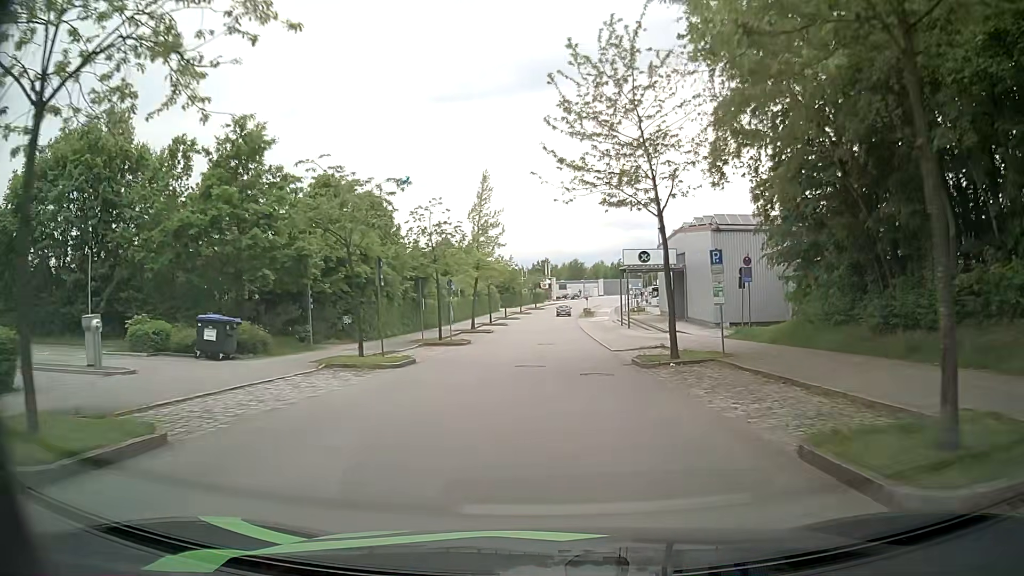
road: residential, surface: asphalt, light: Day
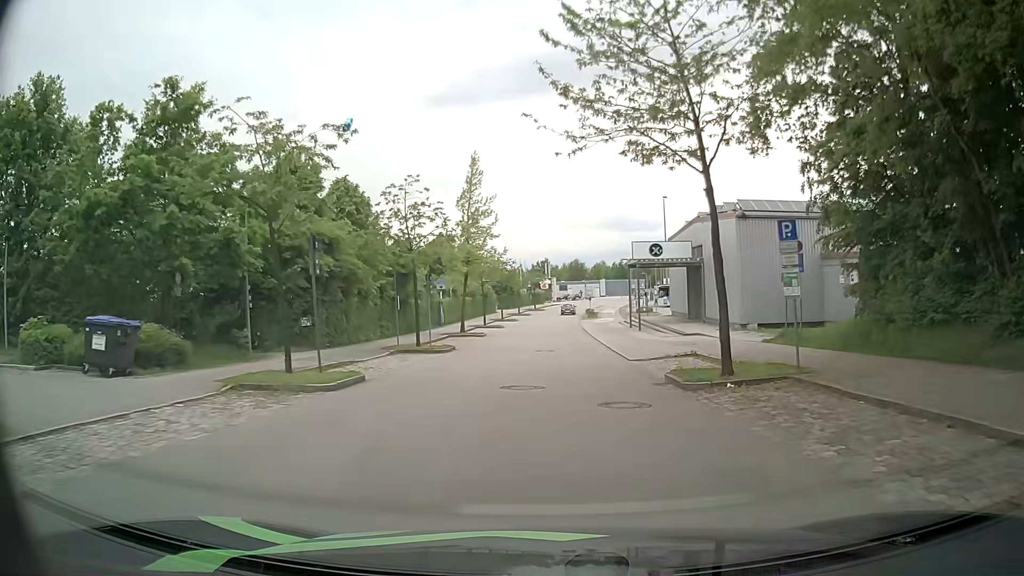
(0.0, +5.8) m; 0°
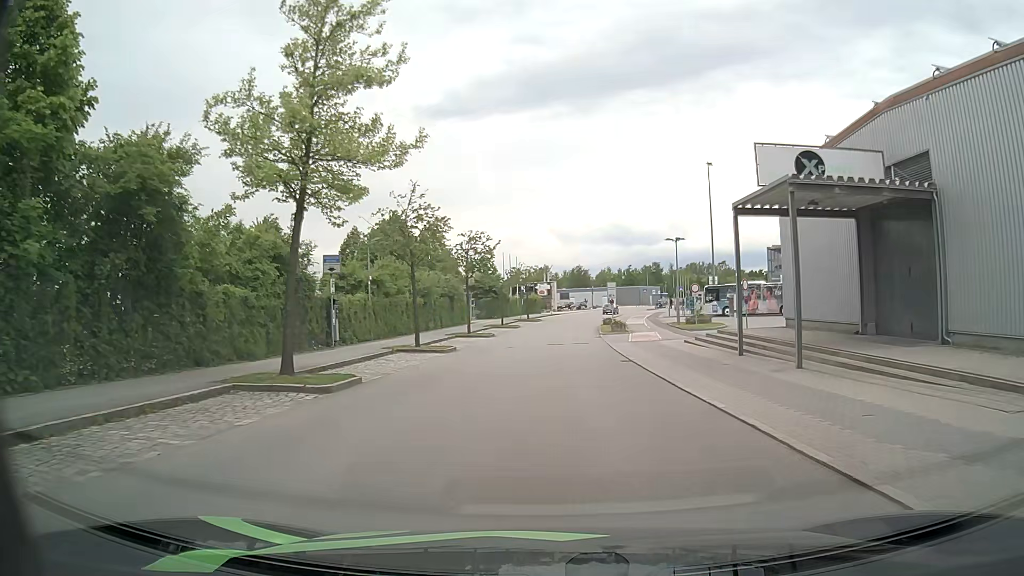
(-0.2, +28.4) m; 0°
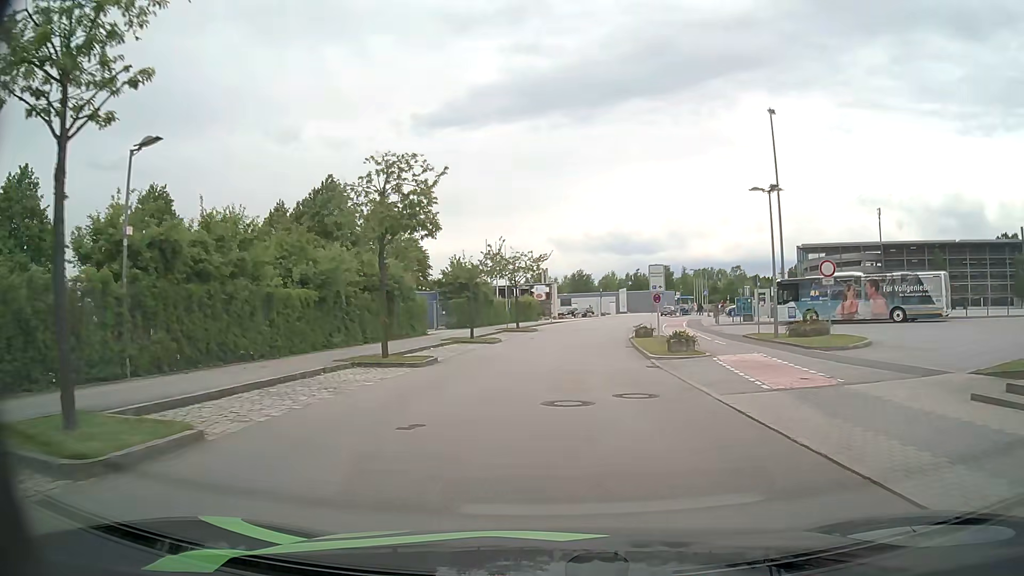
(0.0, +21.3) m; 0°
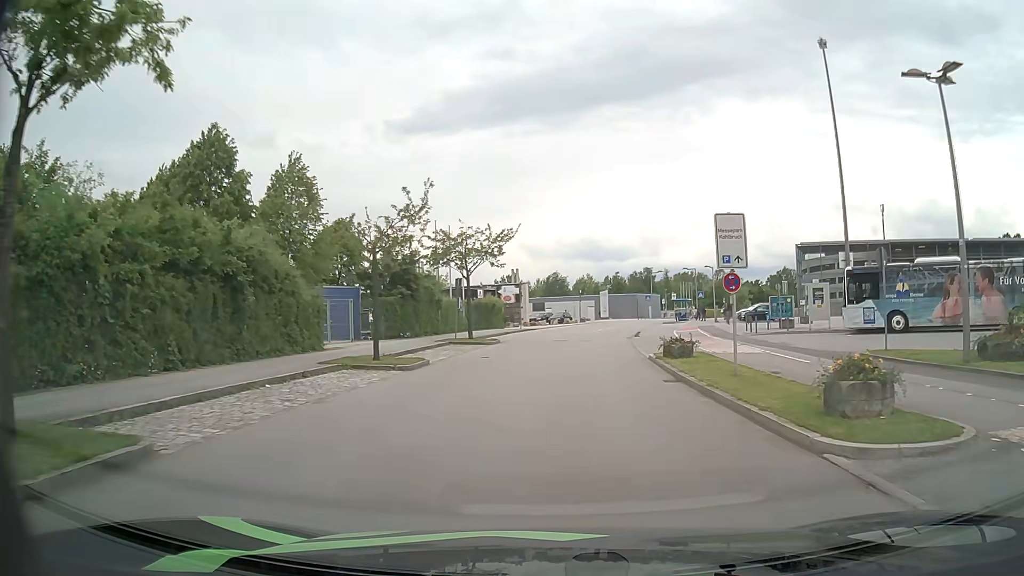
(+0.3, +15.0) m; +3°
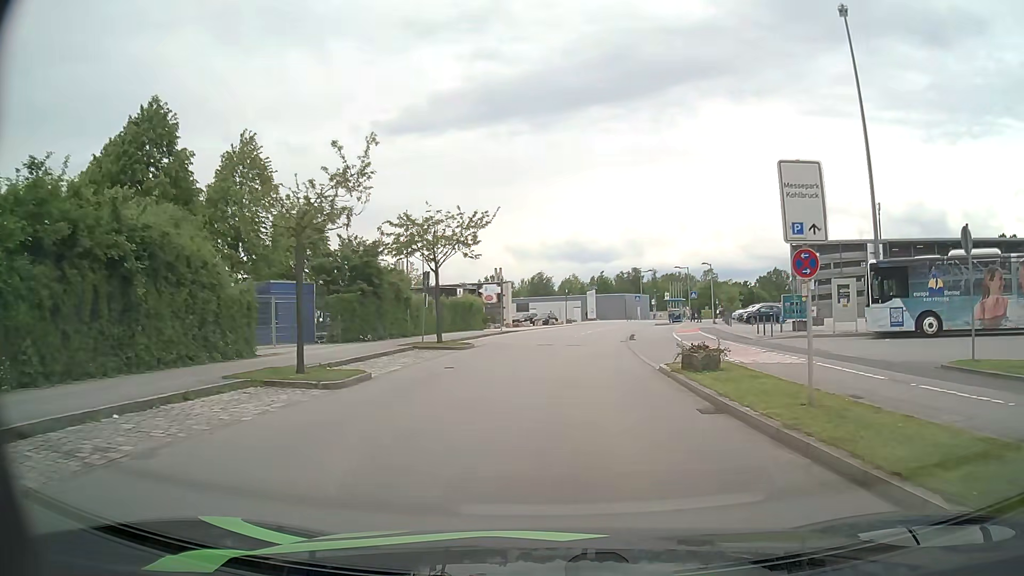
(0.0, +5.0) m; +1°
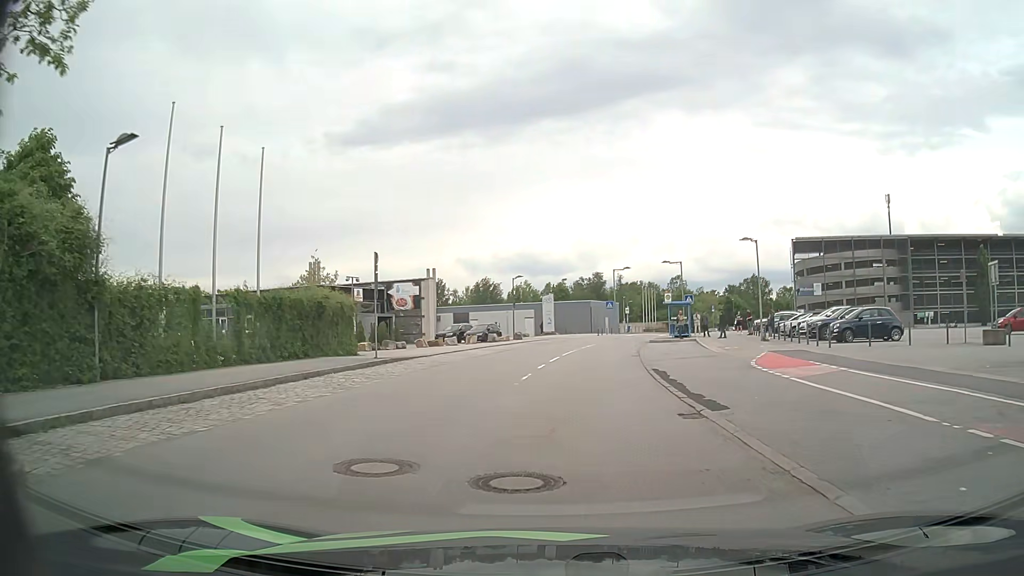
(+0.8, +24.3) m; +4°
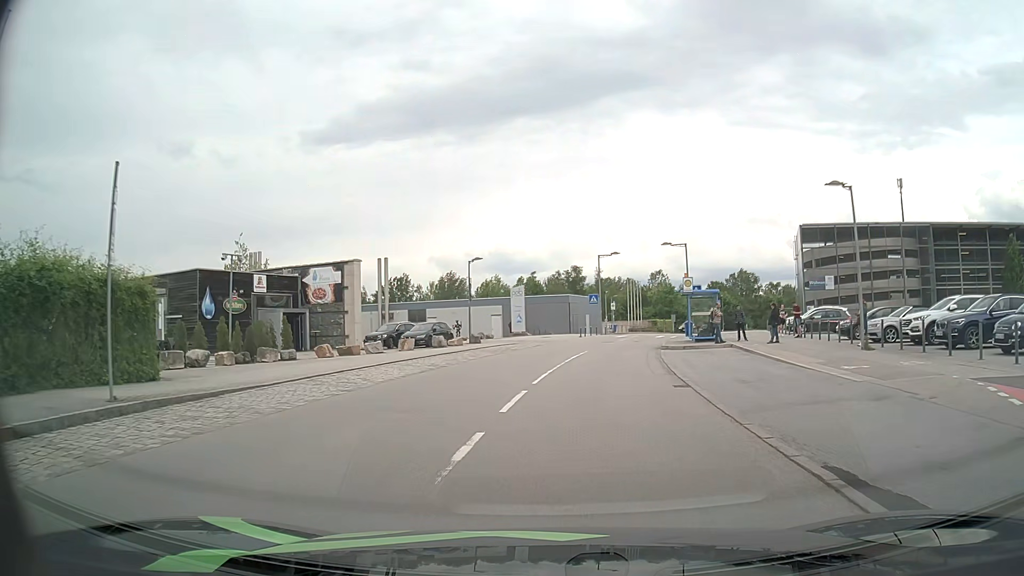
(+0.3, +14.1) m; +2°
